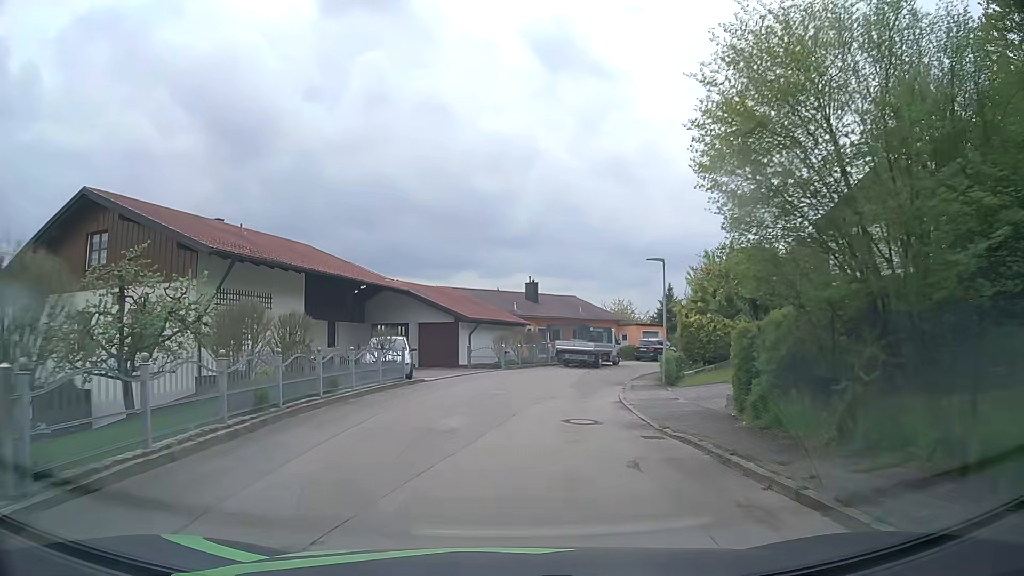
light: Day
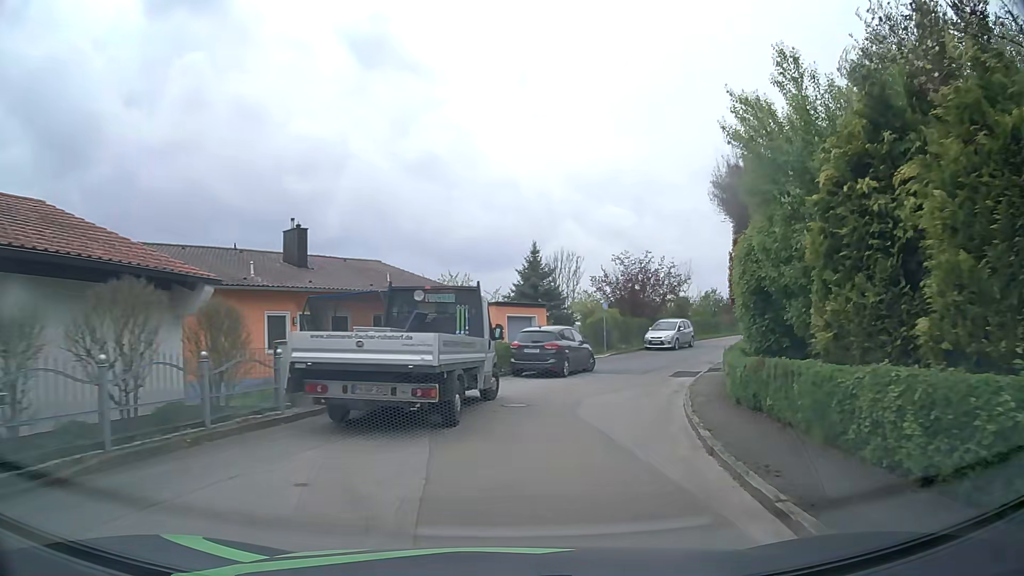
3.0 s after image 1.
(+2.5, +26.3) m; +15°
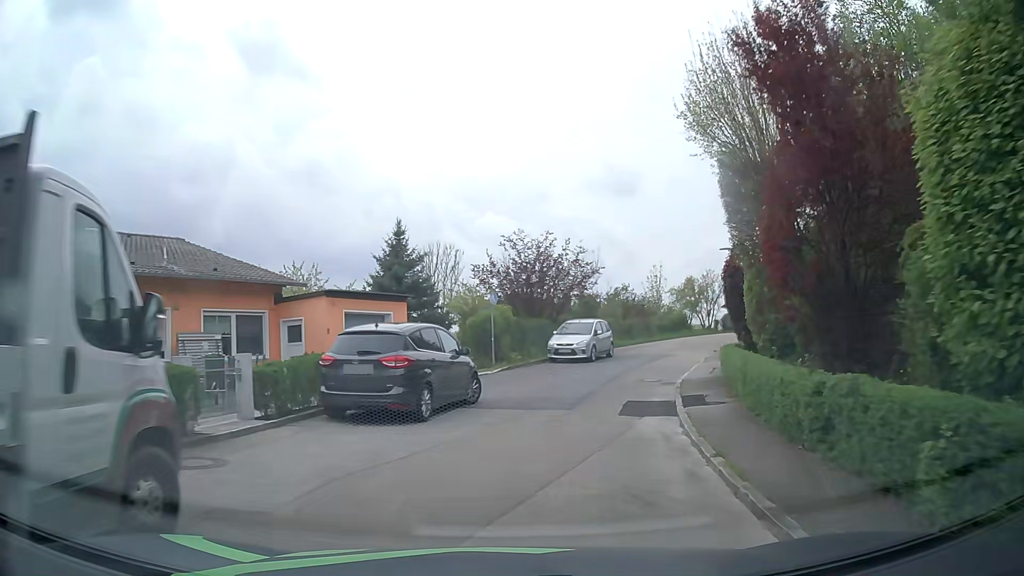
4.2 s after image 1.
(+1.1, +10.3) m; +10°
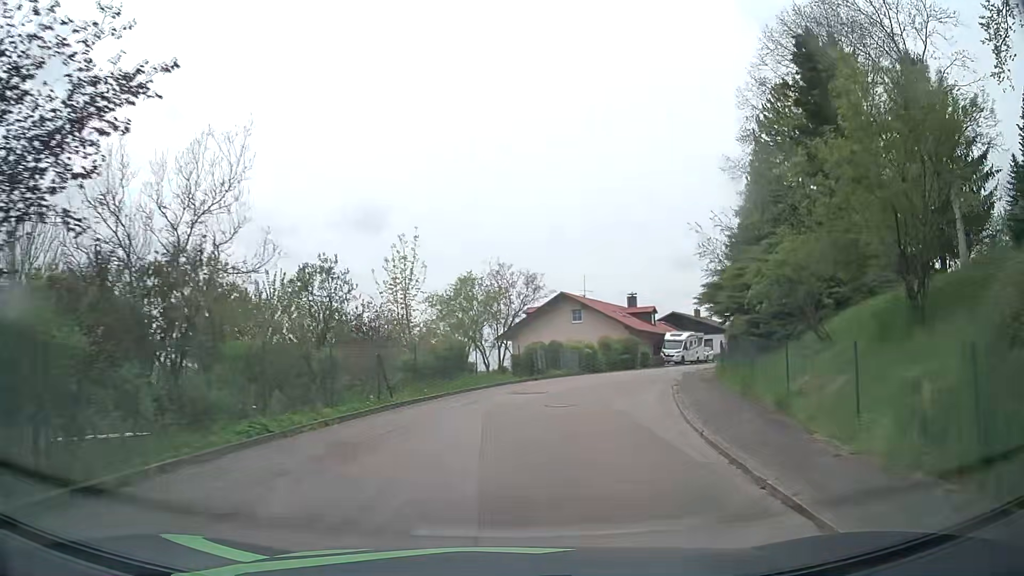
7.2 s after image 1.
(+5.4, +26.5) m; +24°
